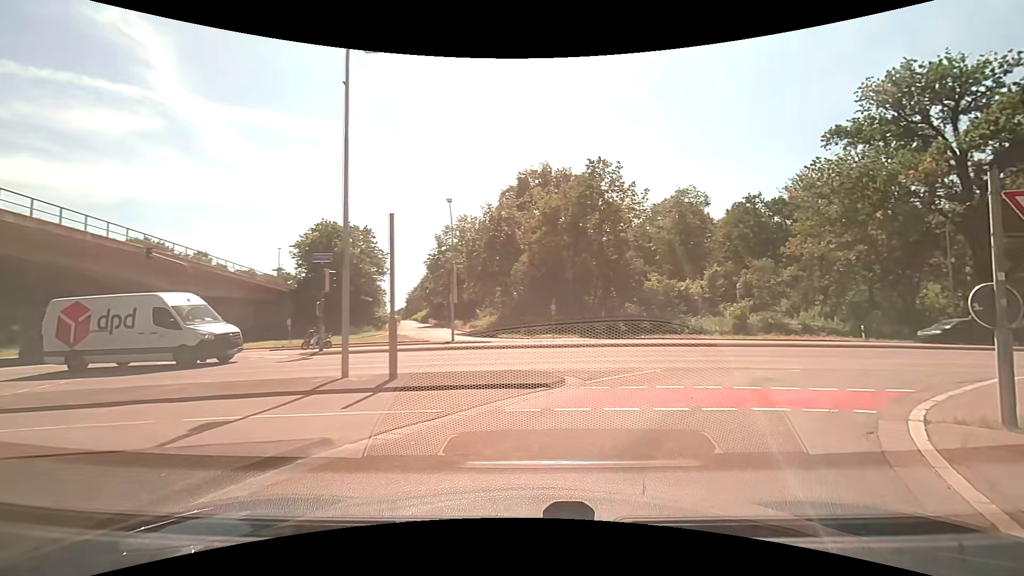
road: secondary_link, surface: asphalt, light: Day
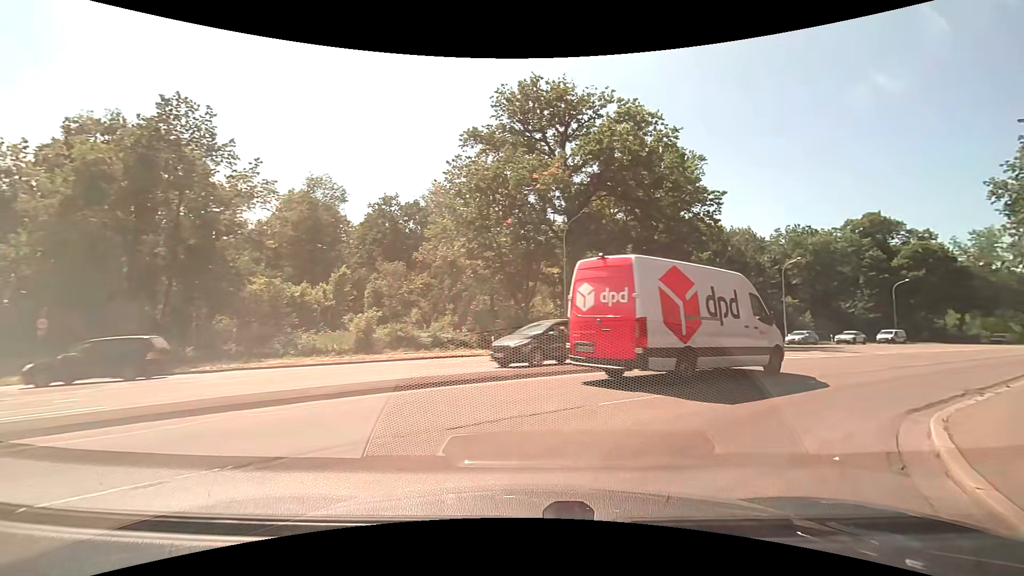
(+4.1, +11.0) m; +39°
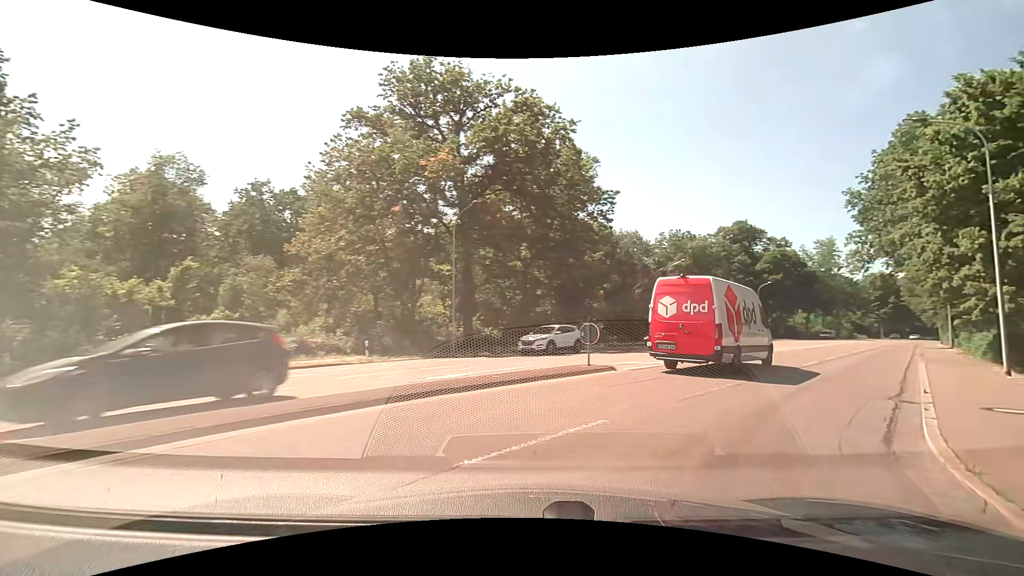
(+0.3, +3.4) m; +12°
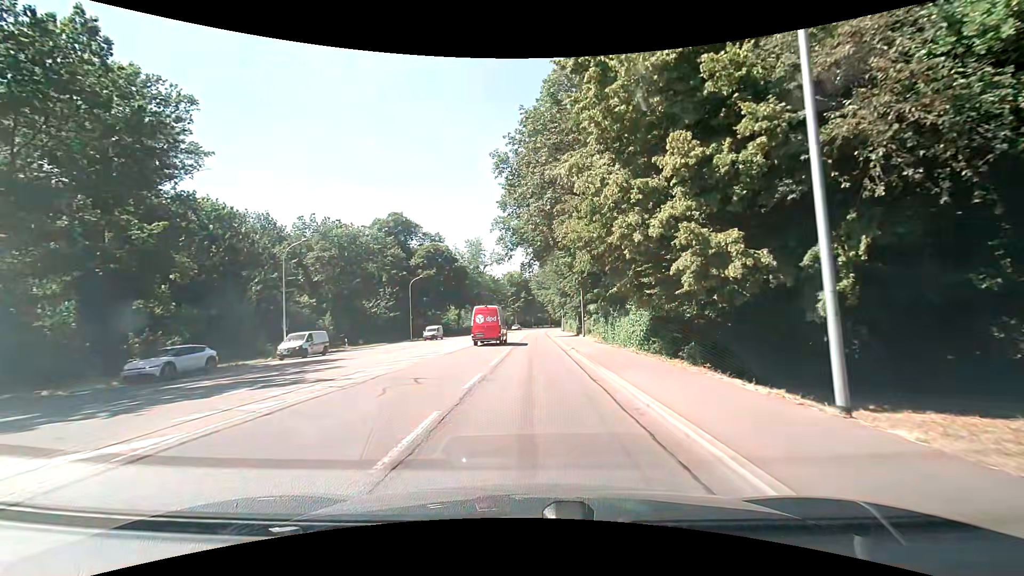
(+7.4, +14.8) m; +35°
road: secondary
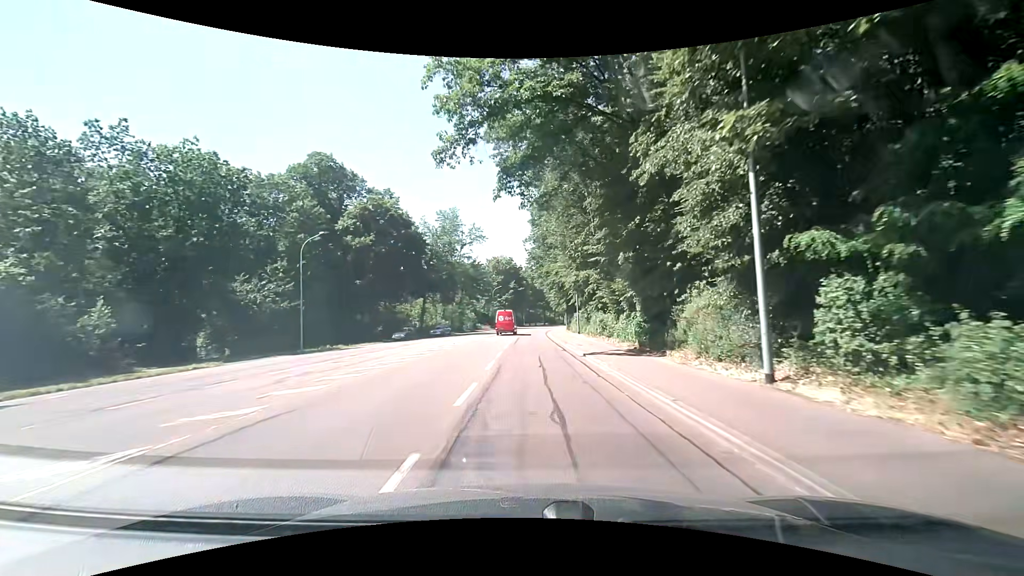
(+0.4, +33.2) m; +2°
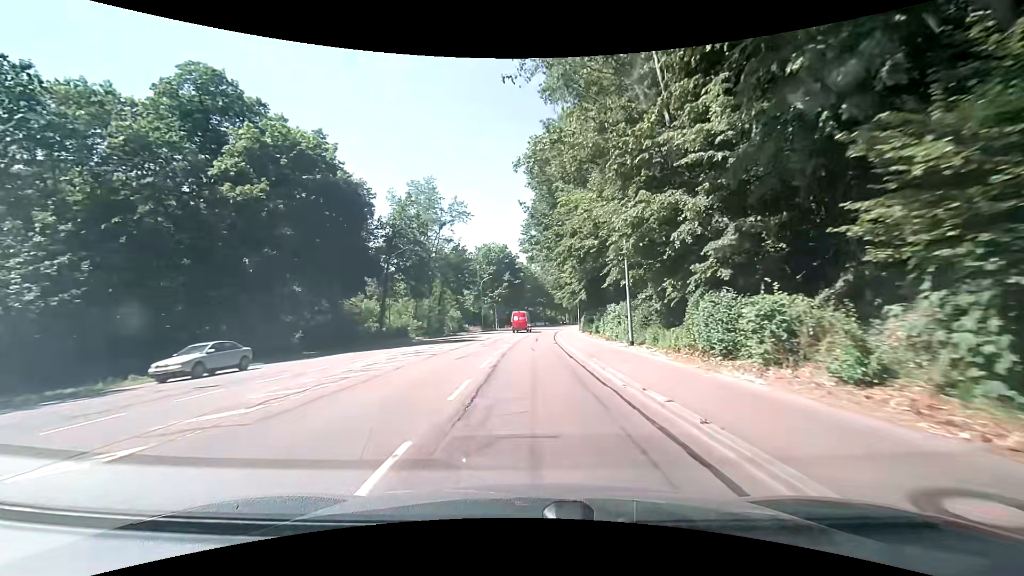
(0.0, +23.5) m; 0°
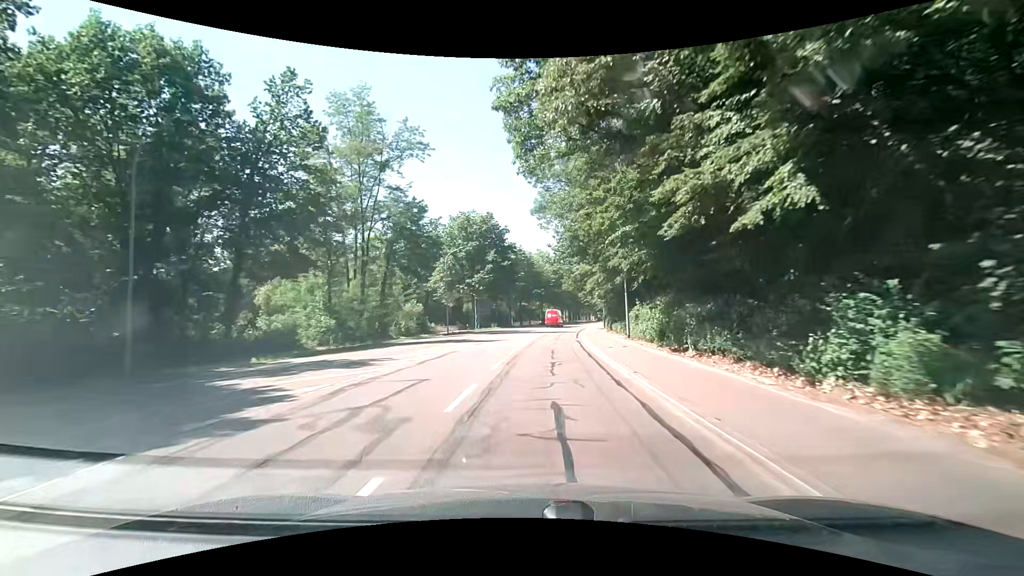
(+0.2, +31.5) m; 0°
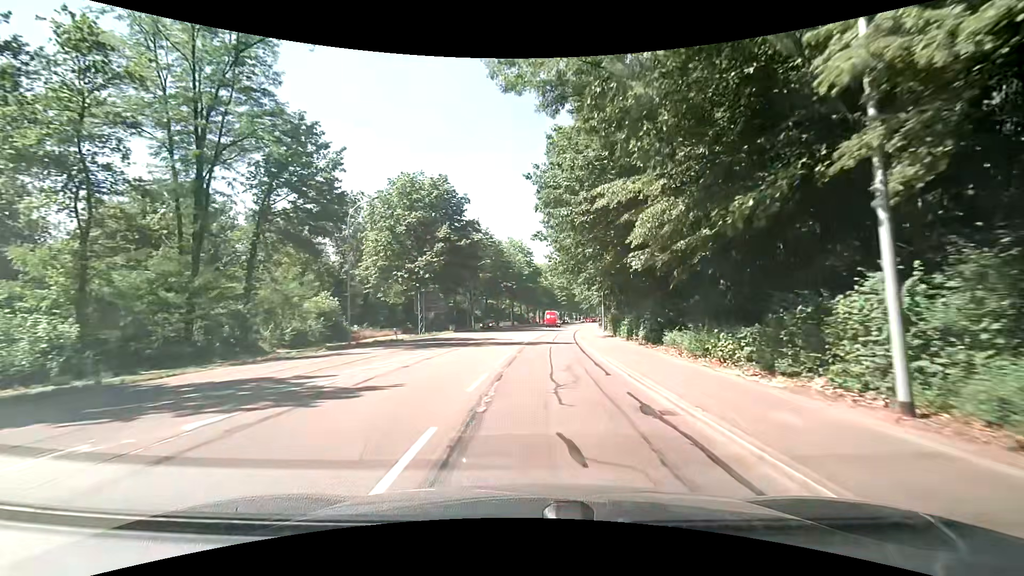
(+0.7, +21.9) m; +4°
(0, +10) (0, +20) (+1, +30) (+1, +40) (+2, +50) (+3, +60) (+4, +70) (+6, +80) (+7, +90) (+9, +99) m
